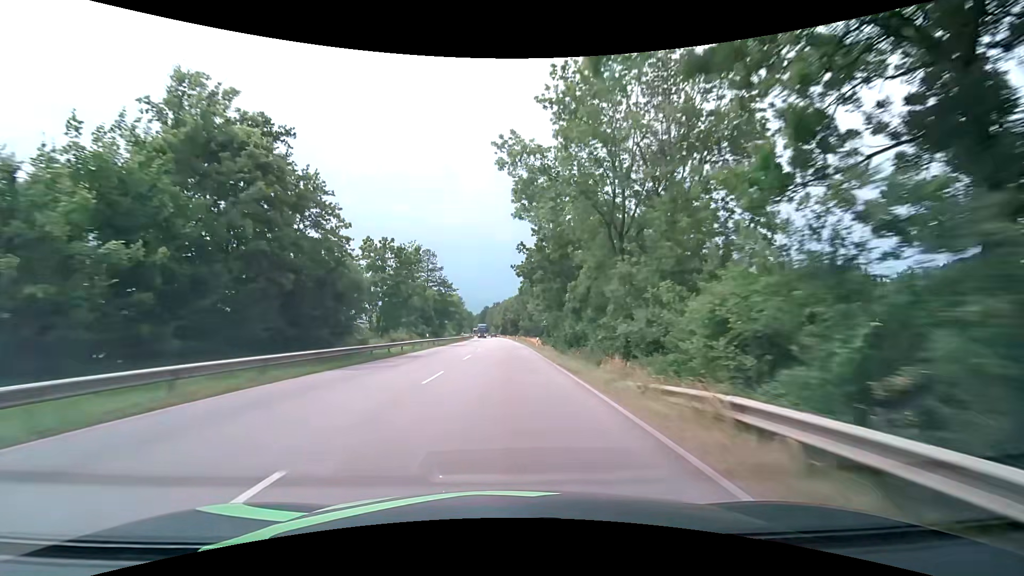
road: primary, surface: asphalt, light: Day
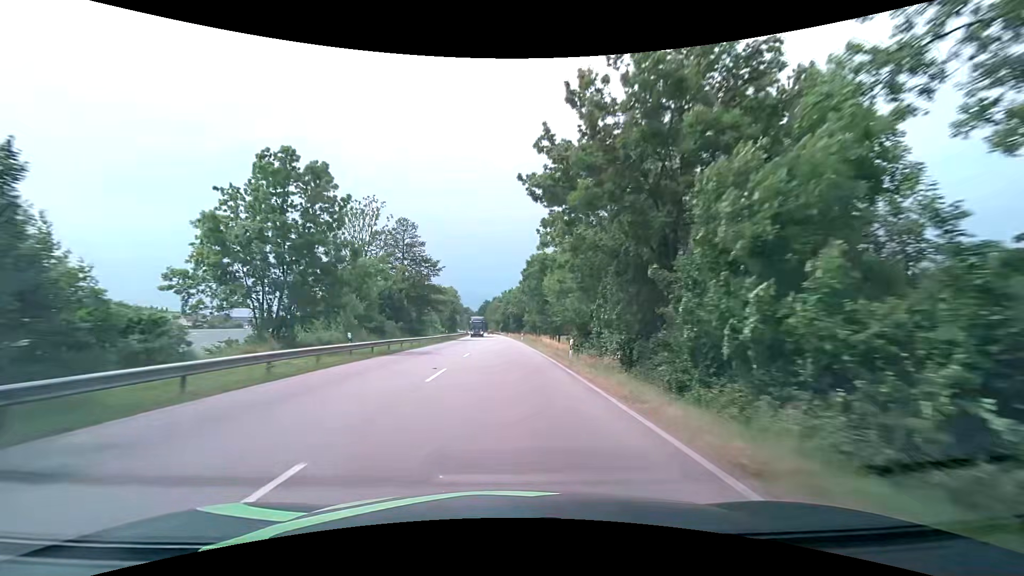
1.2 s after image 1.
(0.0, +23.8) m; 0°
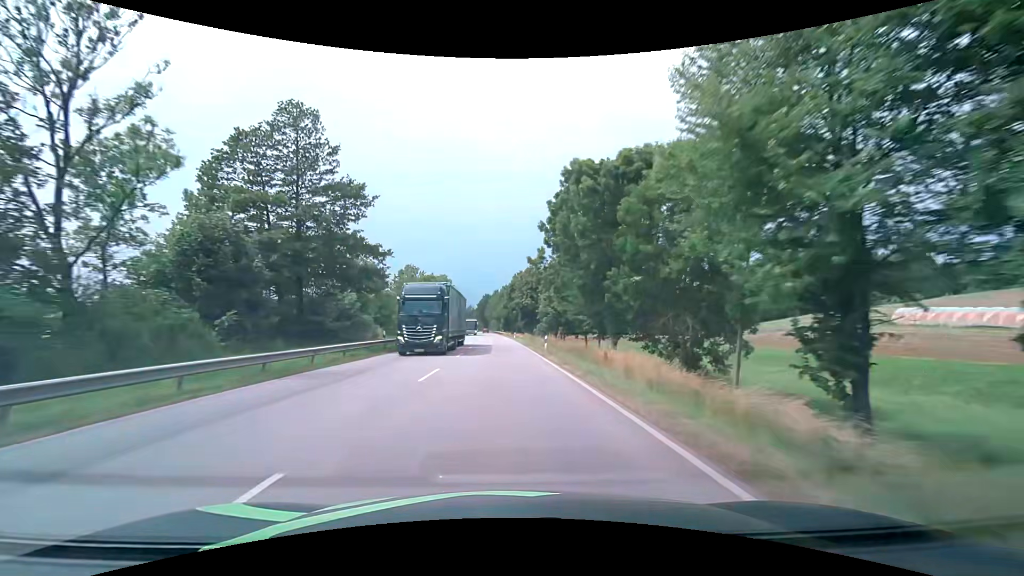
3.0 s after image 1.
(-0.1, +36.1) m; 0°
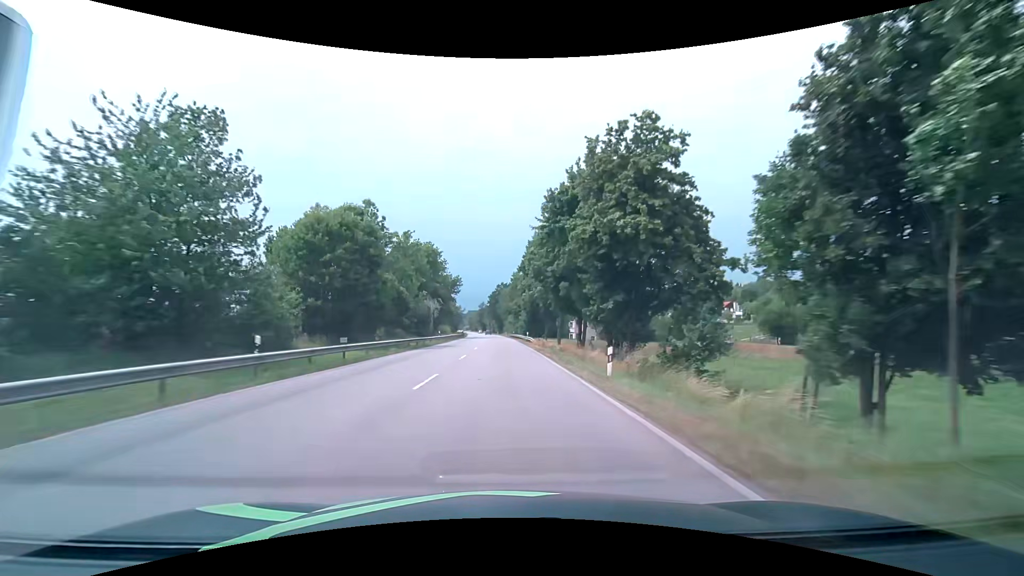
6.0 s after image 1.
(-1.3, +61.3) m; -2°
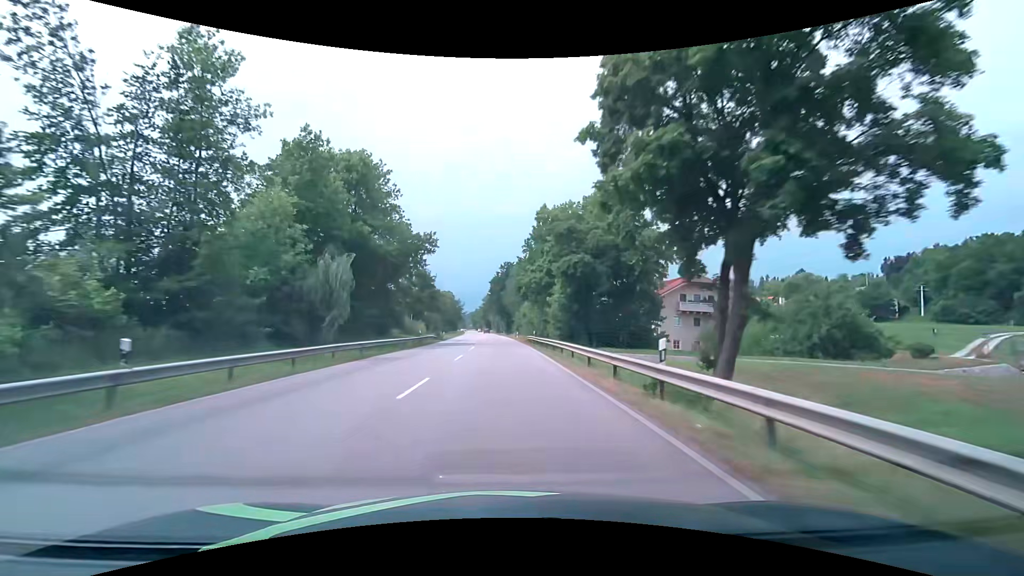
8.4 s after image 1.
(-0.3, +49.6) m; -1°
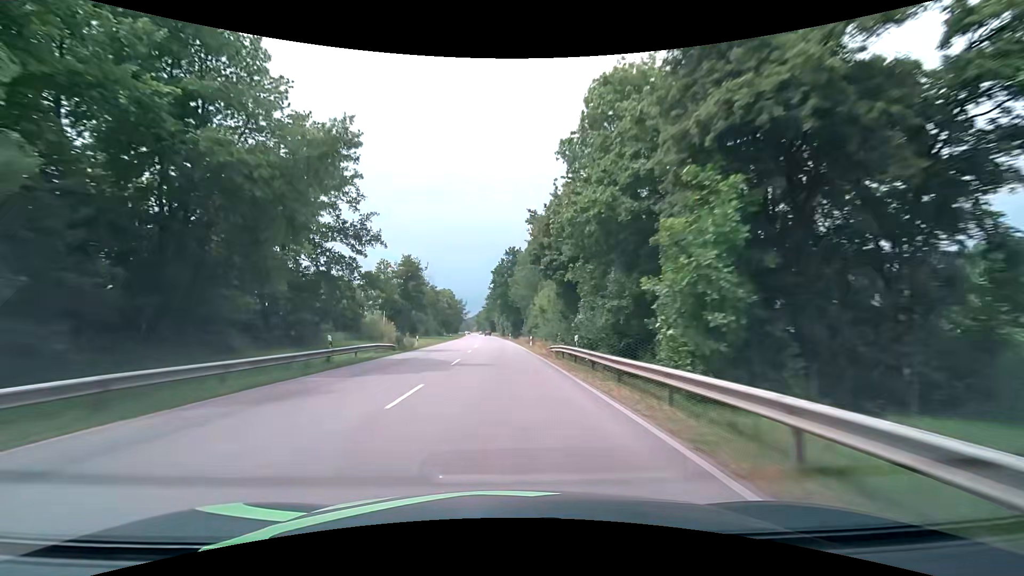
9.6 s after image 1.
(-0.2, +24.6) m; -1°
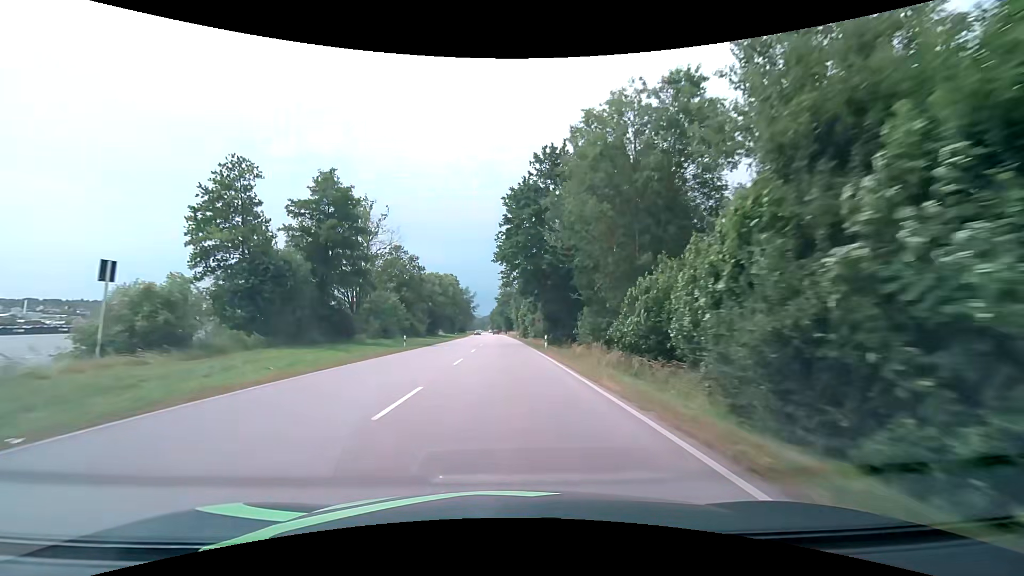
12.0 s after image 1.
(-1.1, +48.9) m; -2°
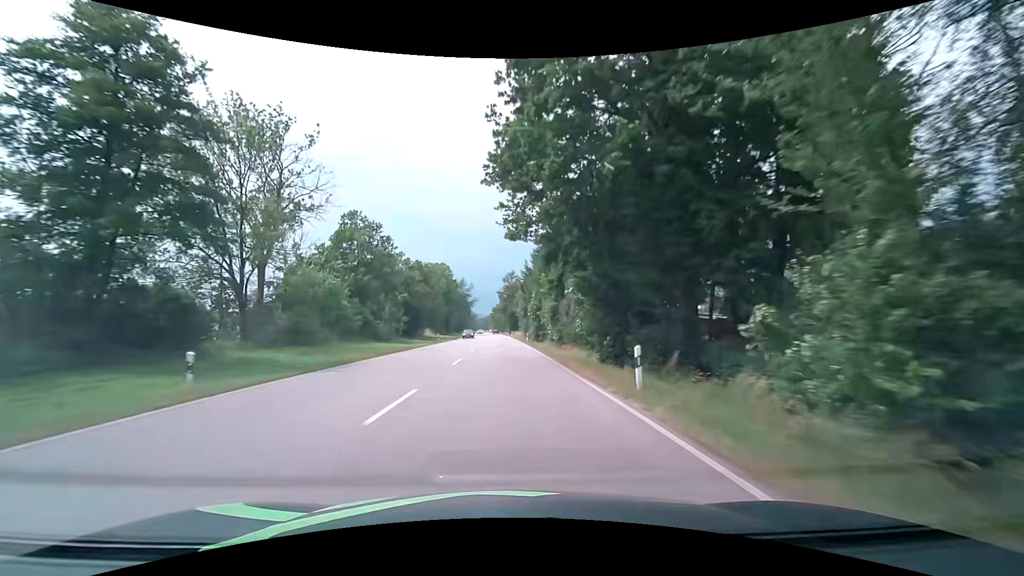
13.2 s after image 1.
(-0.1, +24.3) m; 0°
(0, +10) (0, +20) (0, +30) (0, +40) (0, +50) (-1, +60) (-1, +70) (-1, +80) (-1, +90) (-2, +100) m
